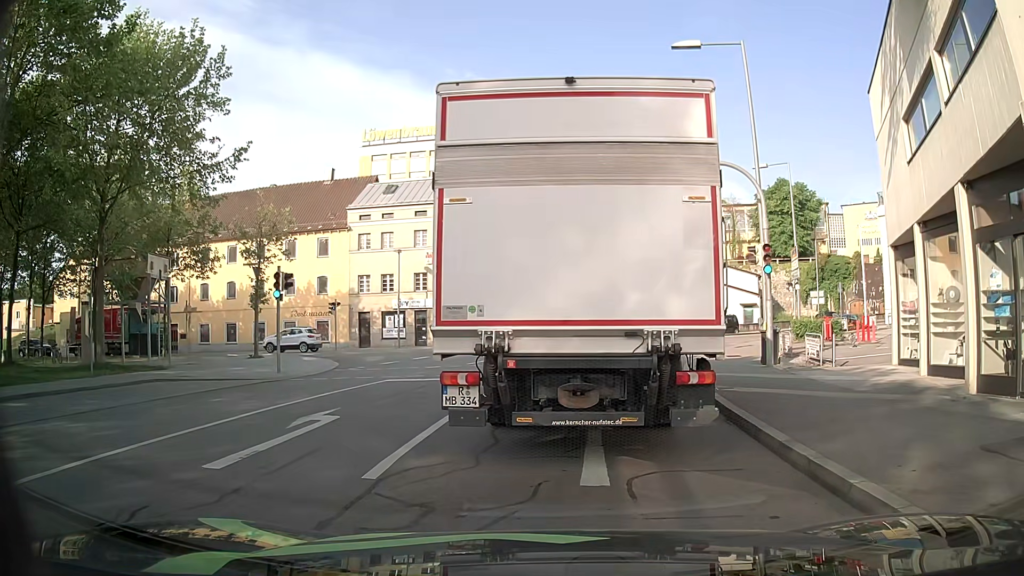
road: residential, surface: asphalt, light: Day
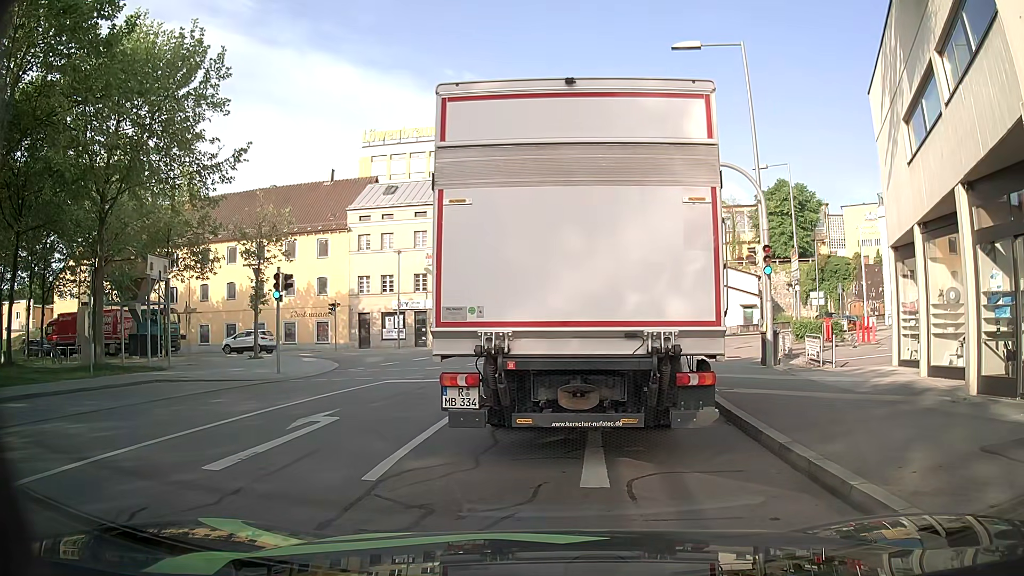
(0.0, +0.1) m; 0°
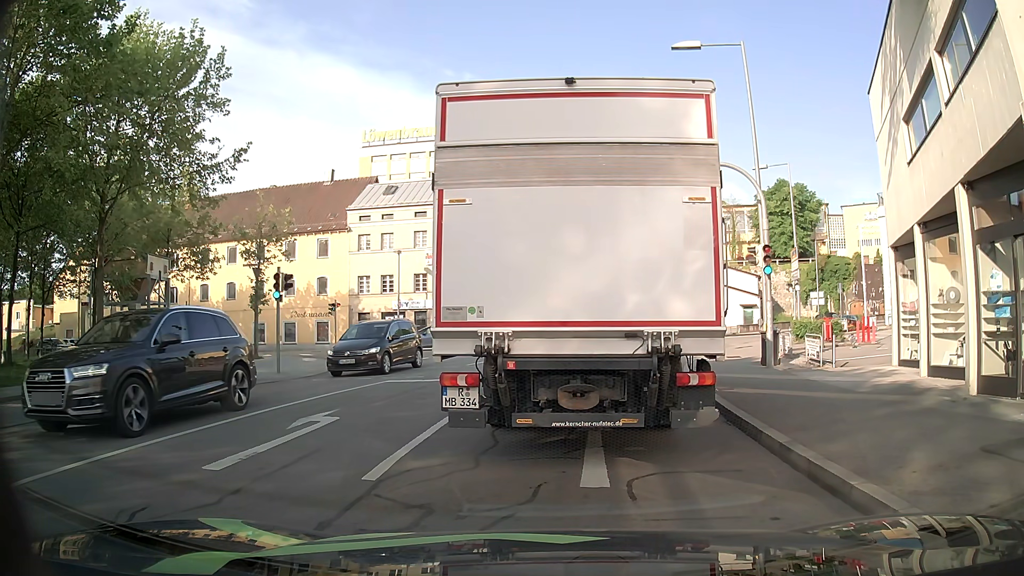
(0.0, +0.1) m; 0°
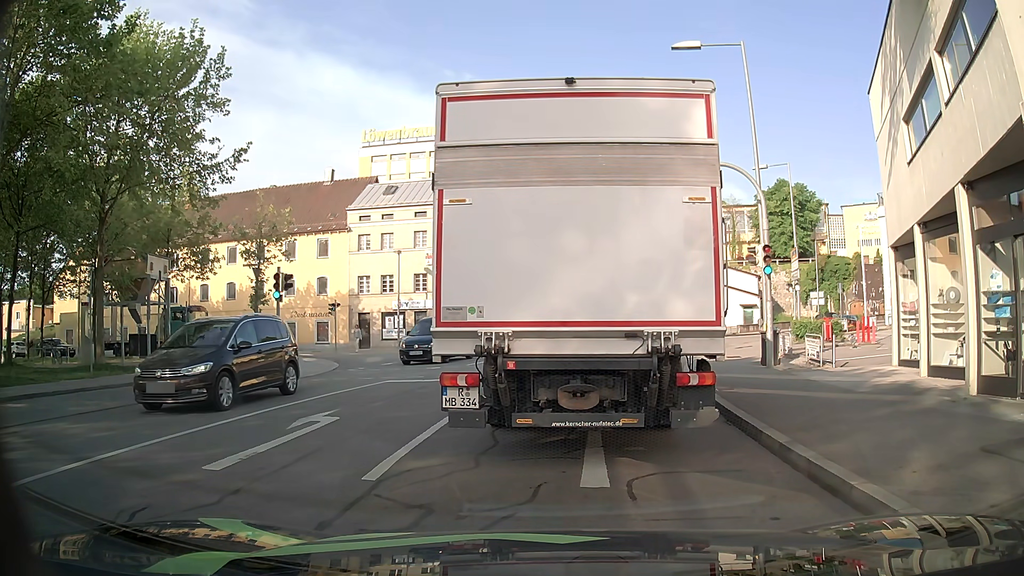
(0.0, 0.0) m; 0°
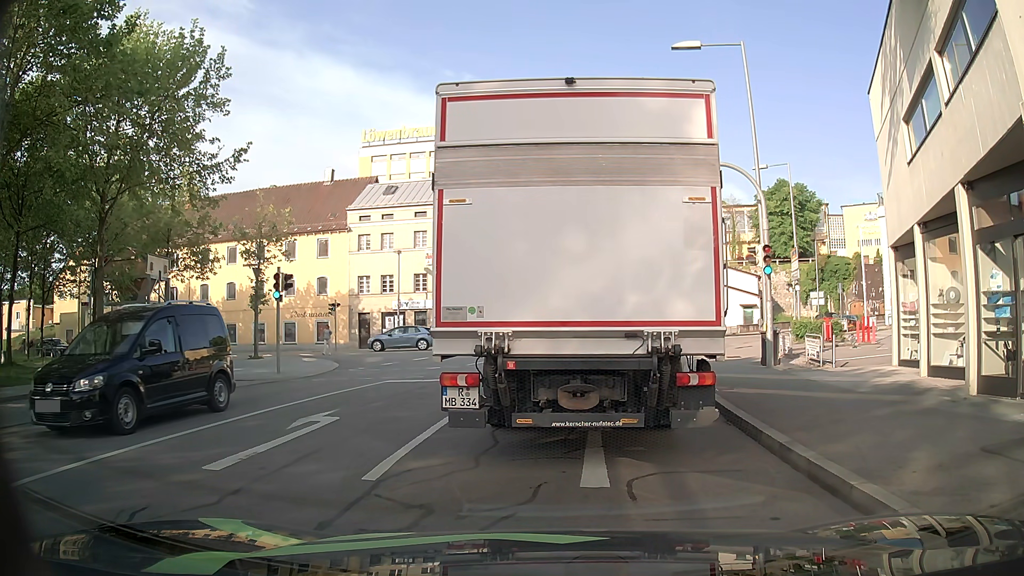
(0.0, 0.0) m; 0°
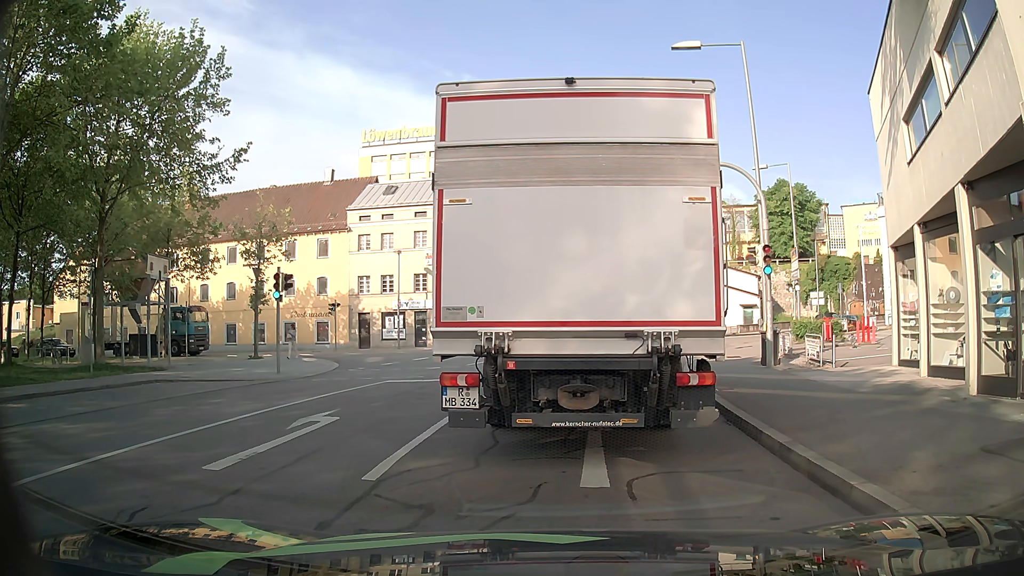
(0.0, 0.0) m; 0°
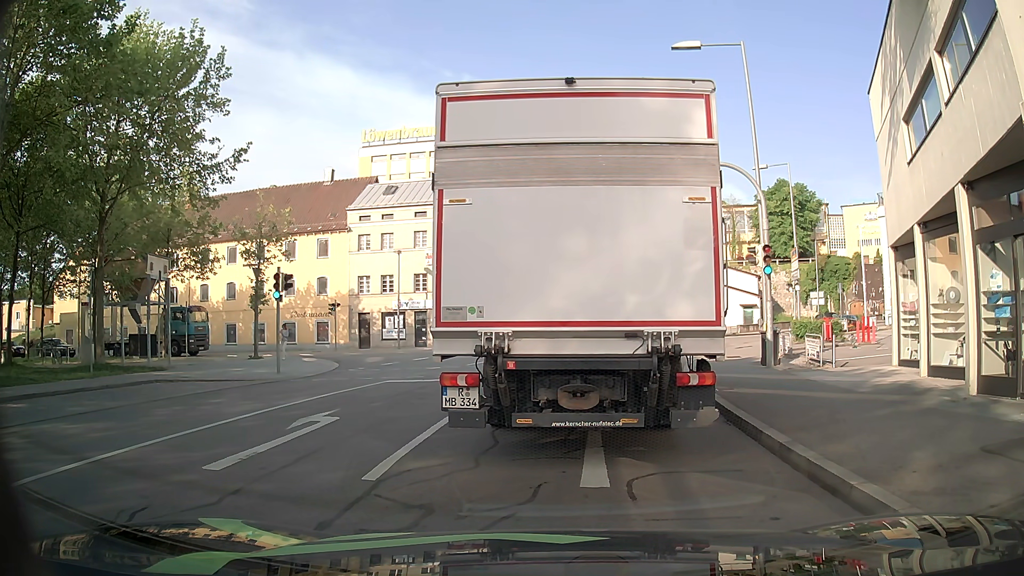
(0.0, 0.0) m; 0°
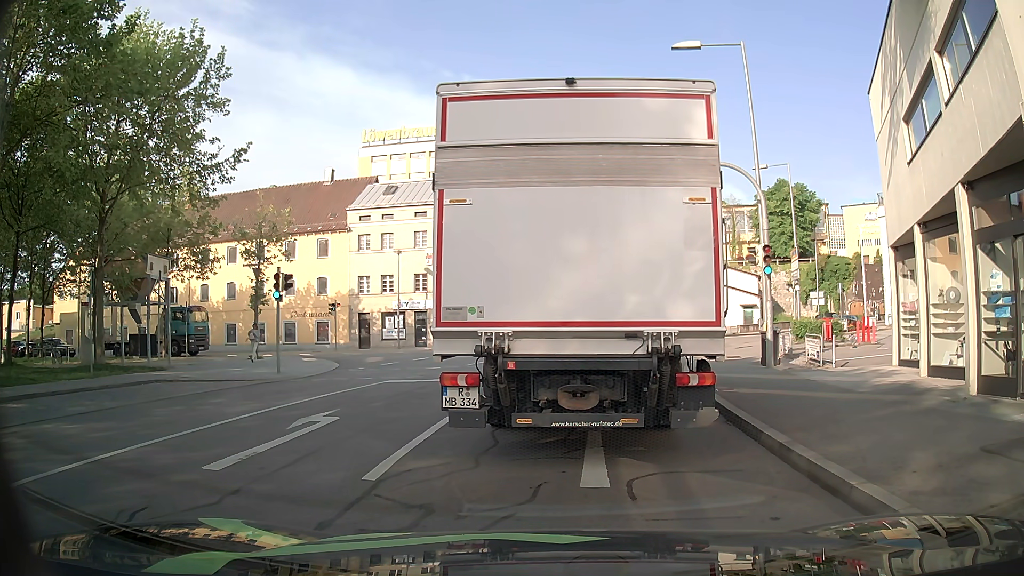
(0.0, 0.0) m; 0°
